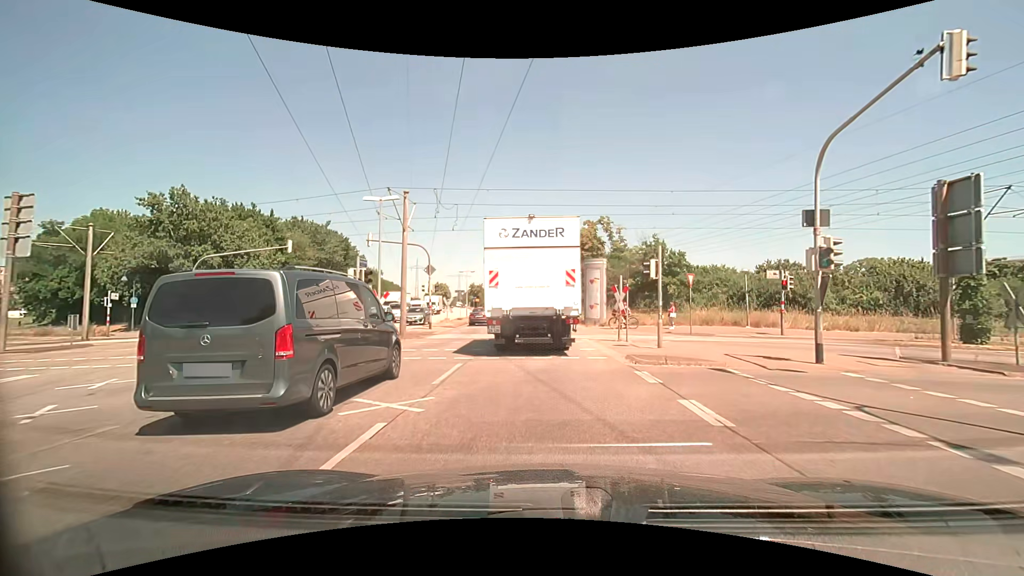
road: primary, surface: asphalt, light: Day
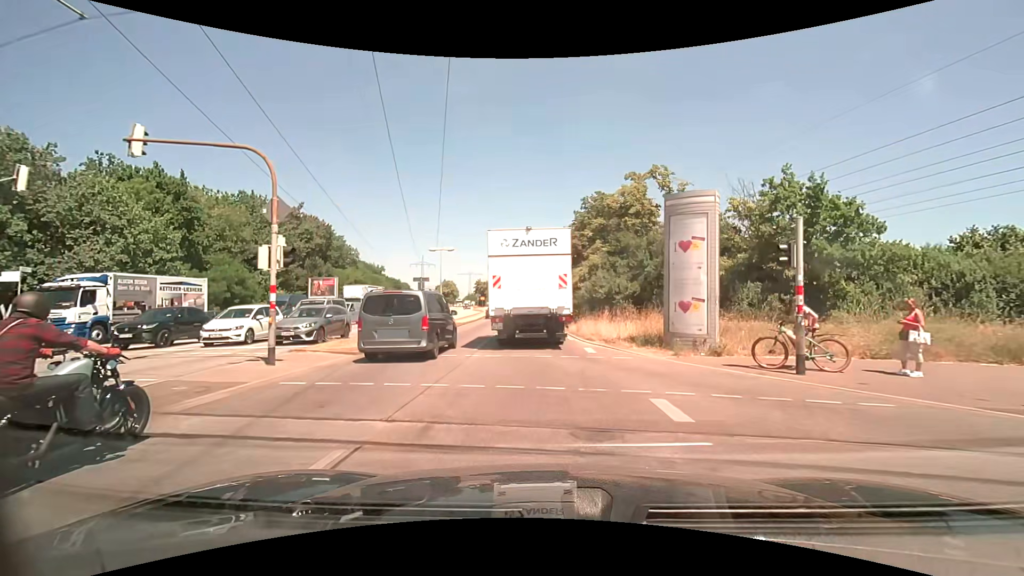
(-0.3, +20.3) m; -1°
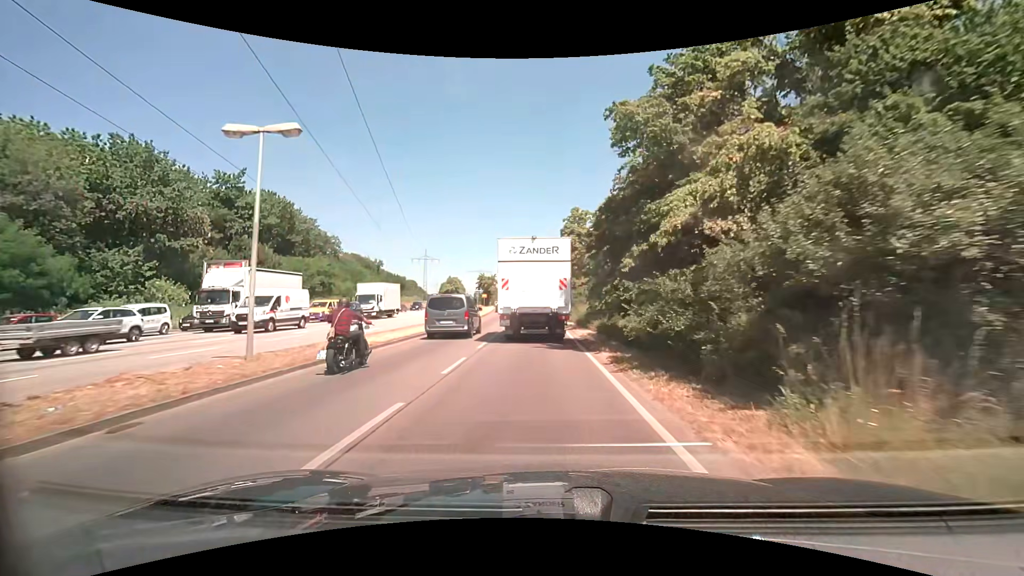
(-0.5, +24.0) m; -2°
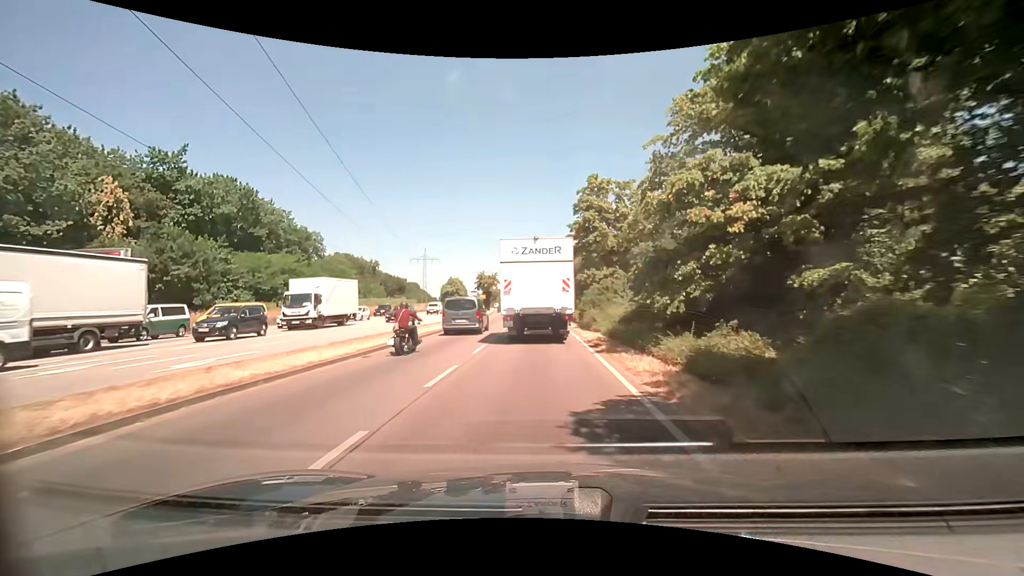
(-0.2, +13.7) m; -1°
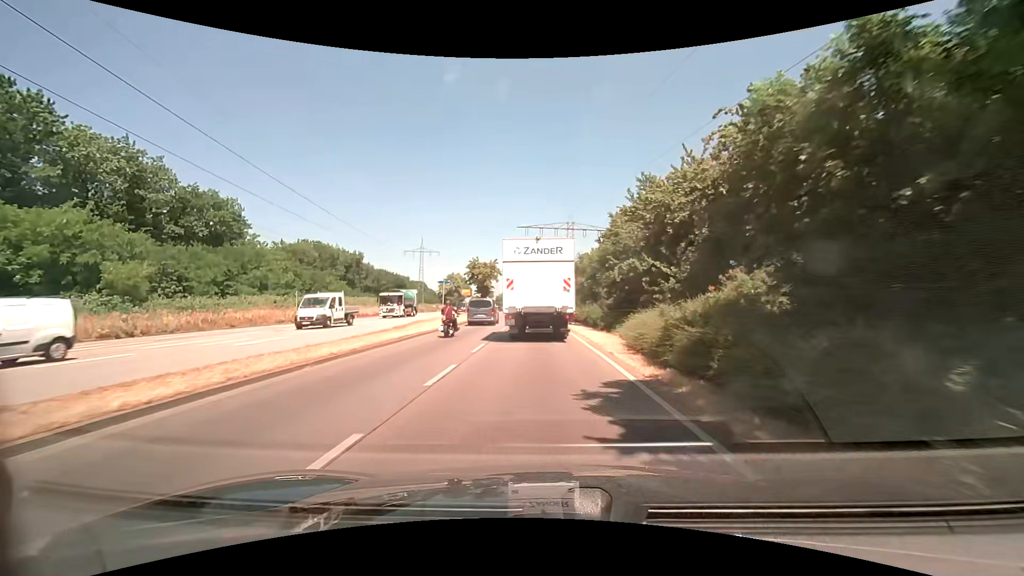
(-0.3, +36.7) m; -2°
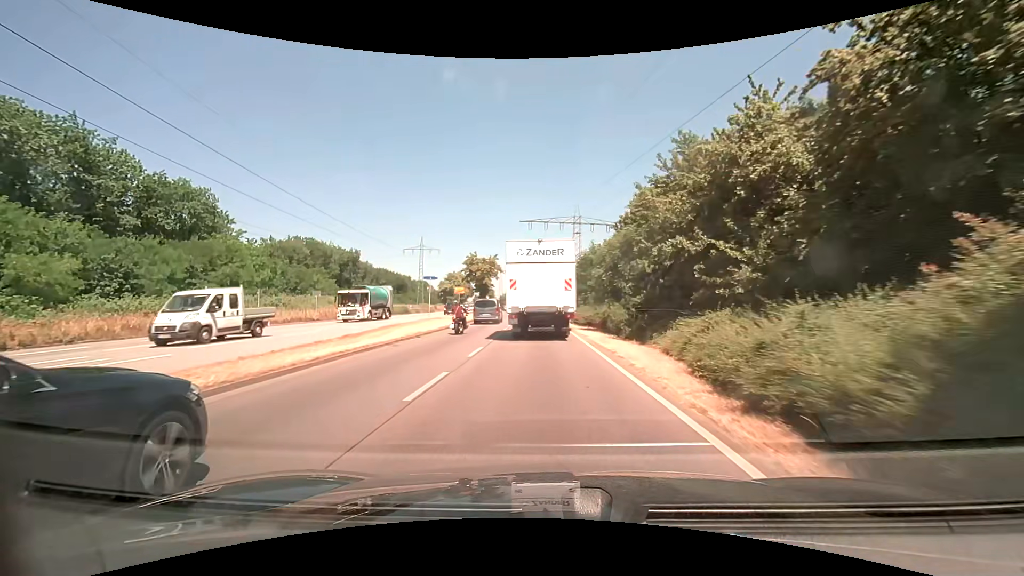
(0.0, +7.4) m; 0°
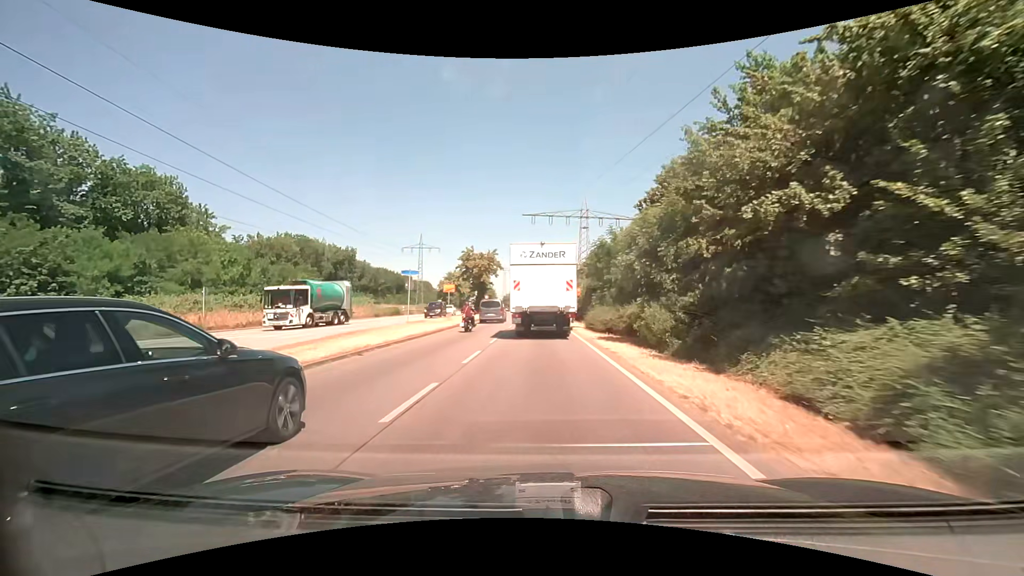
(0.0, +7.4) m; 0°
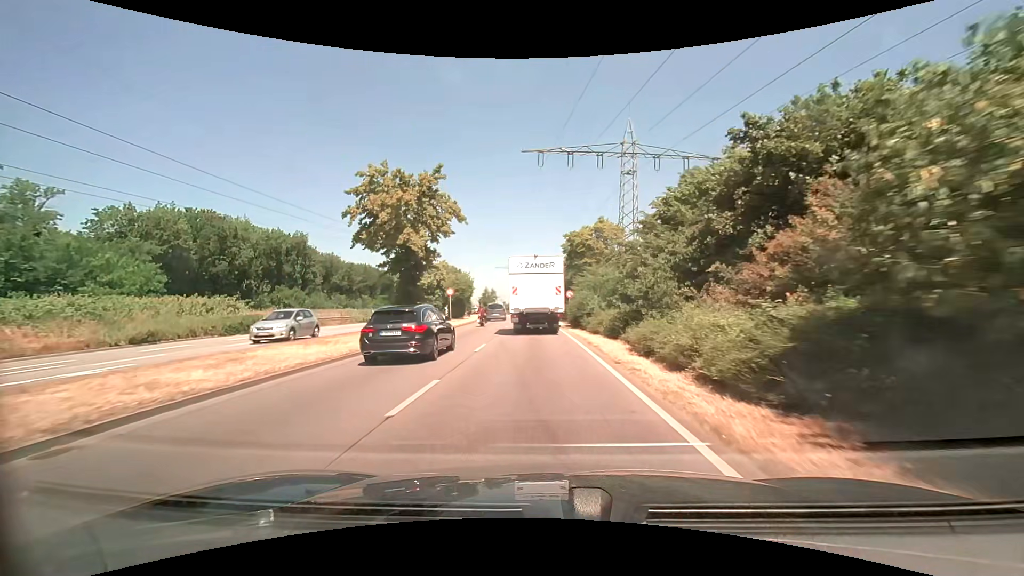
(-0.3, +39.3) m; -1°
(0, +10) (0, +20) (0, +30) (-1, +40) (-1, +50) (-2, +60) (-2, +70) (-3, +80) (-4, +90) (-5, +100) m
